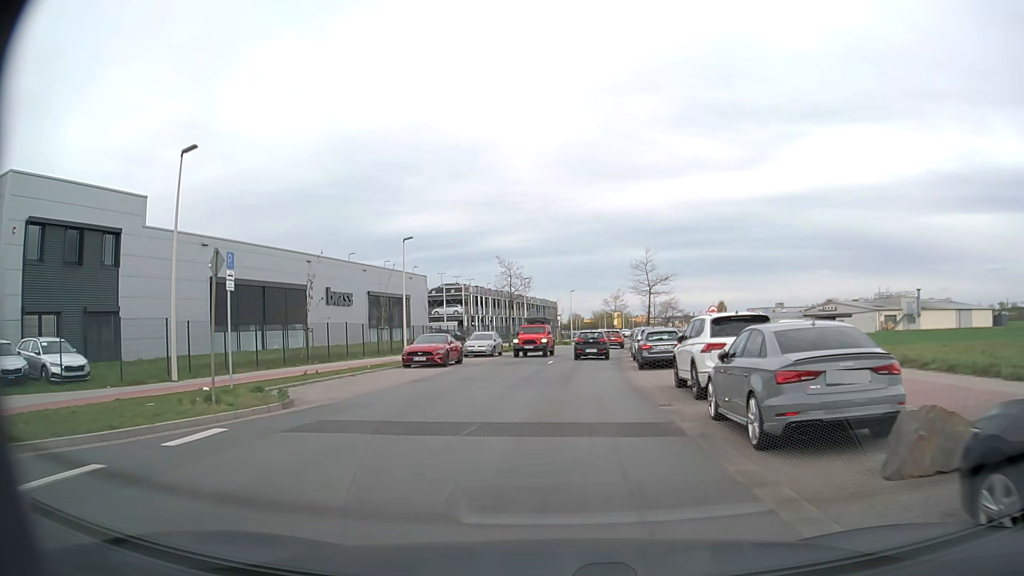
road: tertiary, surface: asphalt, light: Day
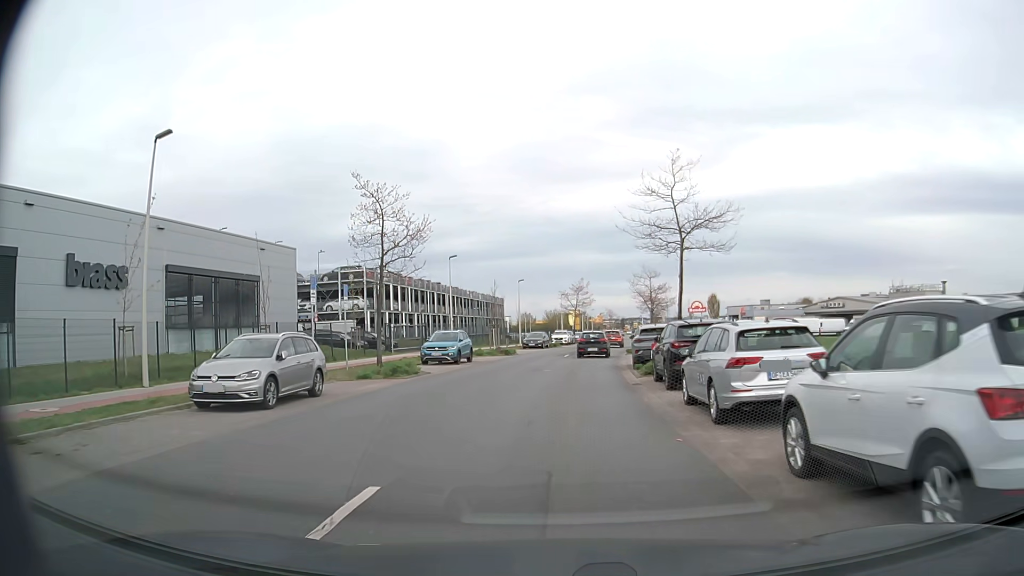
(+1.0, +26.4) m; +4°
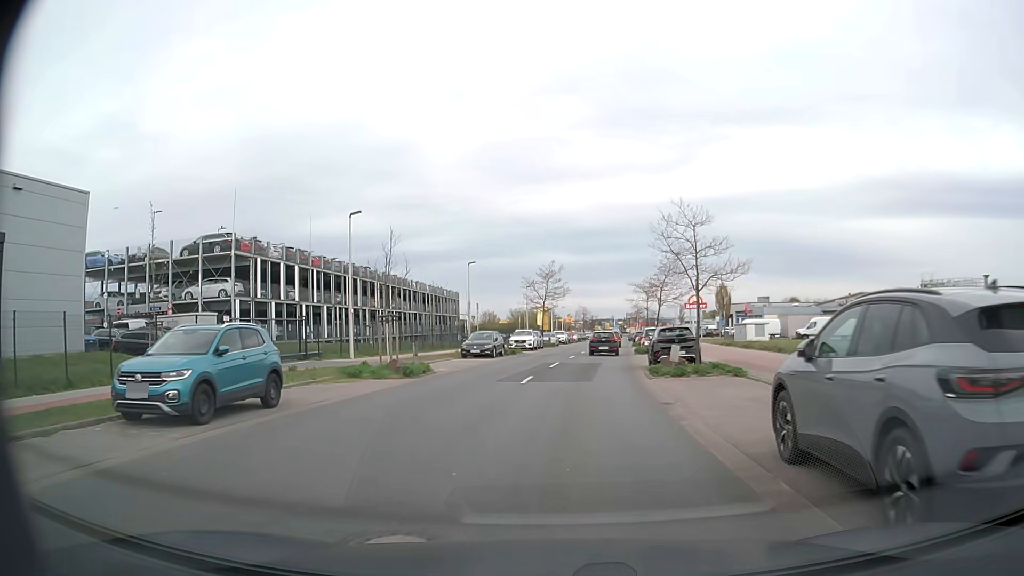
(+0.4, +21.3) m; +3°
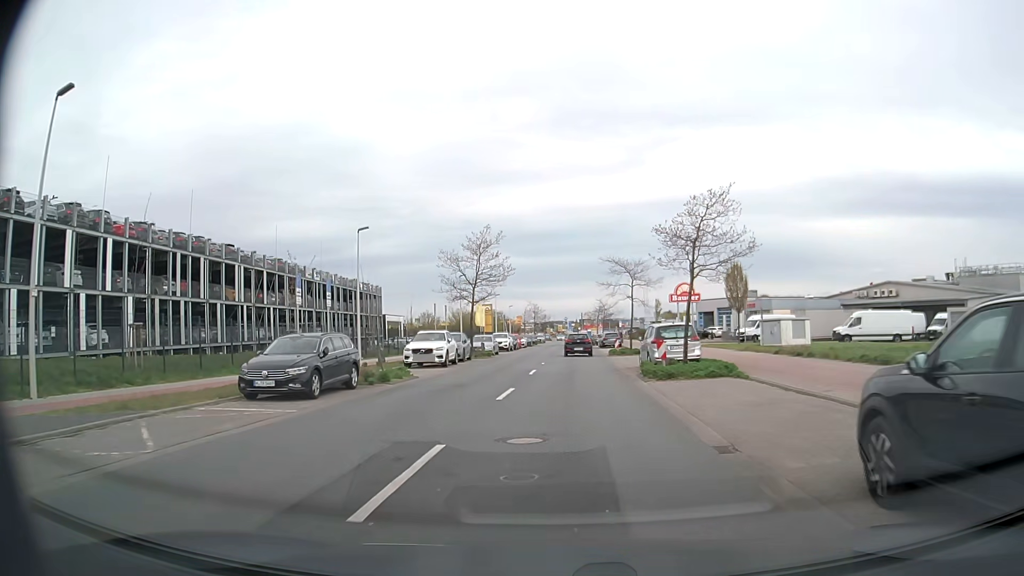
(+0.9, +22.3) m; +5°
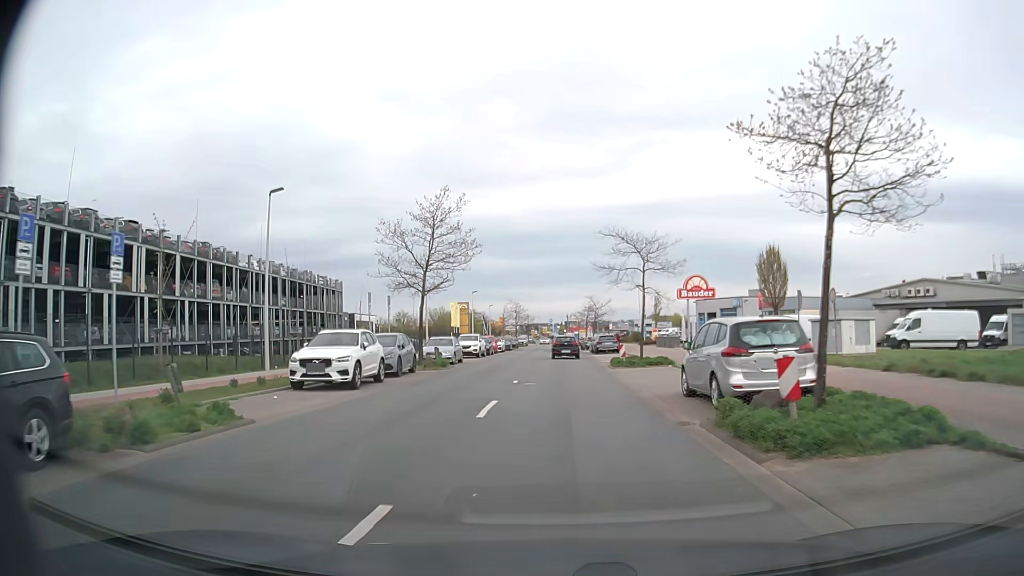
(0.0, +11.7) m; 0°
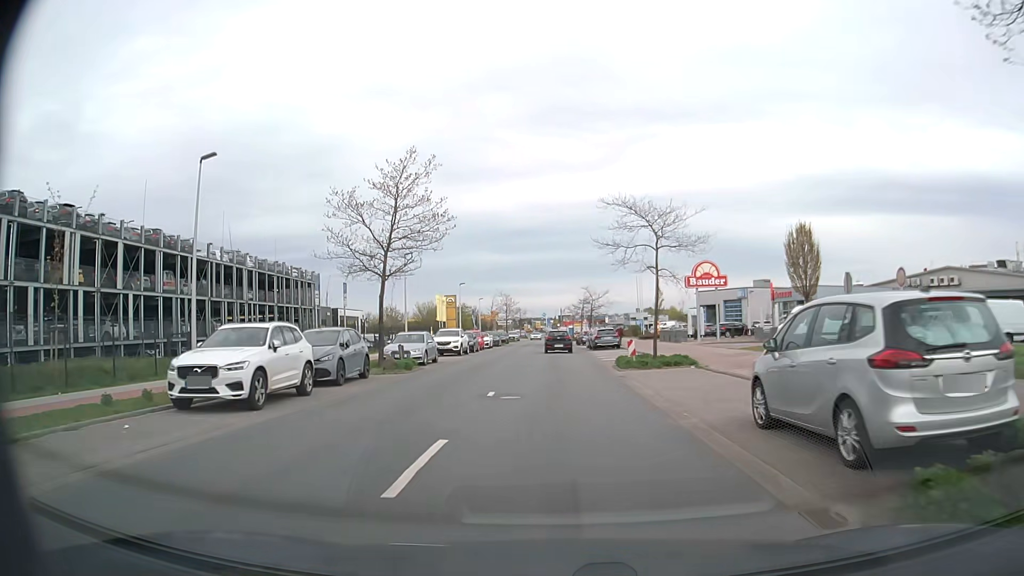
(+0.1, +6.0) m; +1°
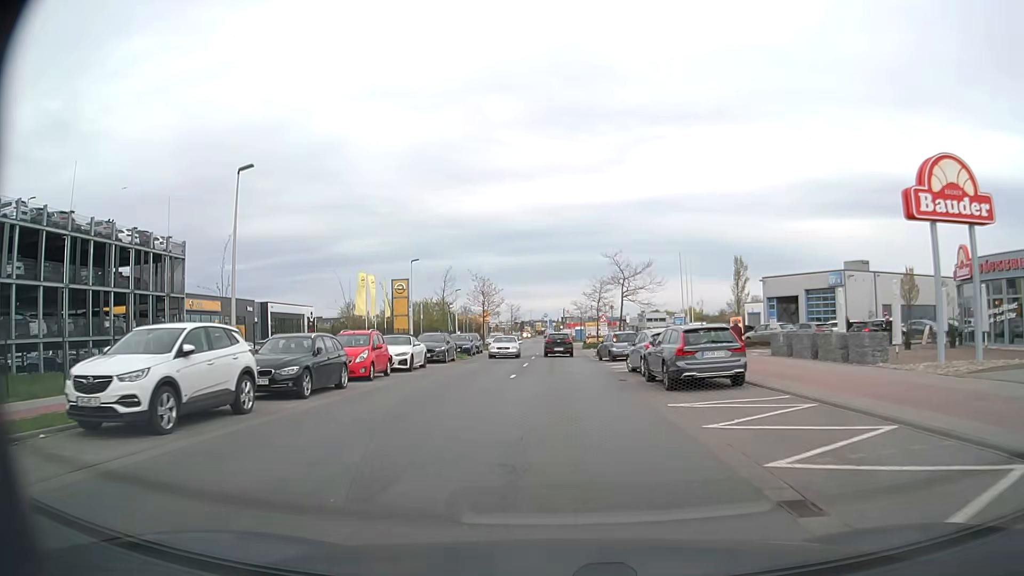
(+0.1, +31.1) m; 0°
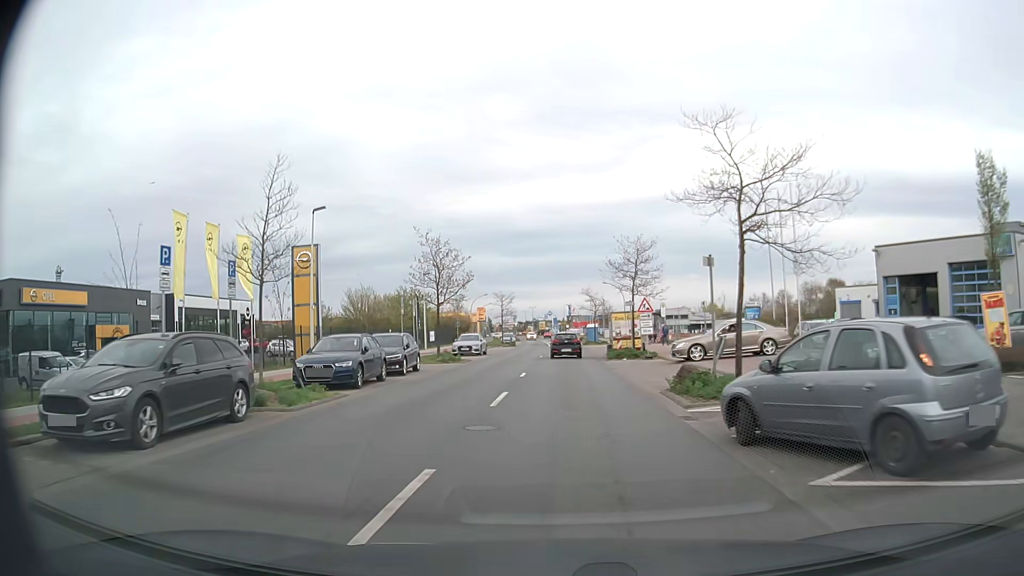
(+0.1, +24.9) m; 0°
(0, +10) (0, +20) (0, +30) (0, +40) (0, +50) (0, +60) (0, +70) (0, +80) (0, +90) (0, +100) m
